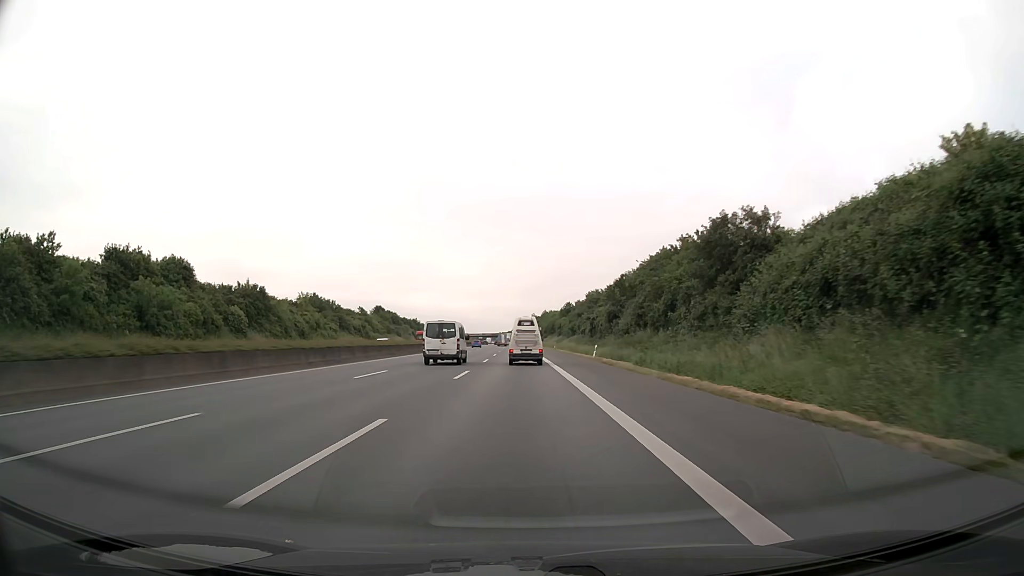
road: motorway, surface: asphalt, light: Day
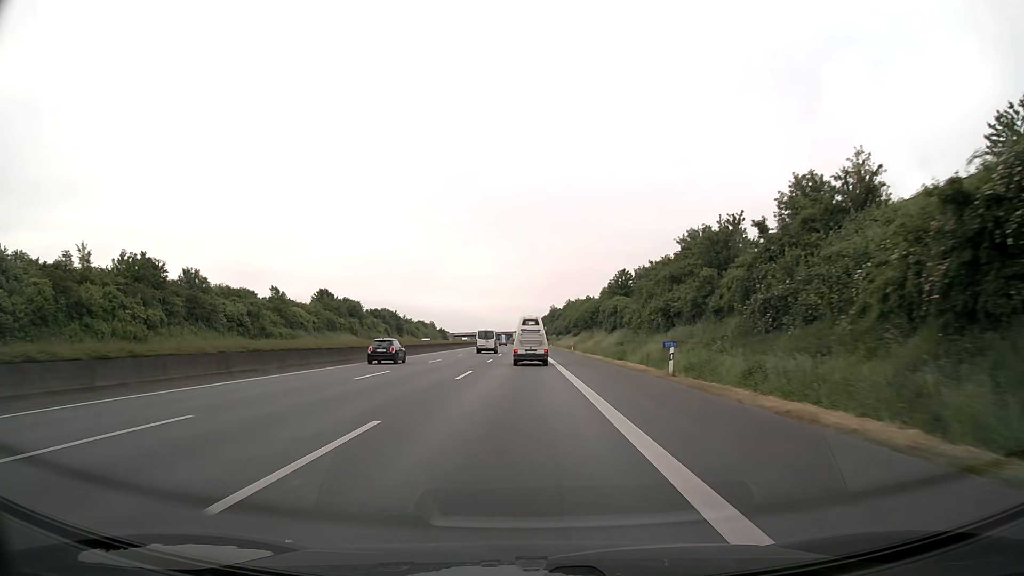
(-0.7, +72.3) m; -1°
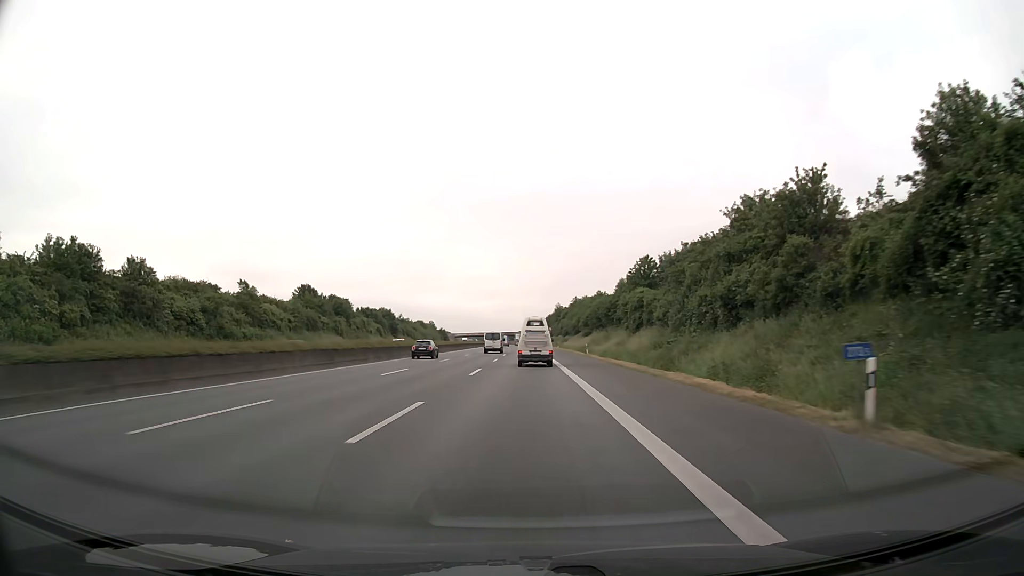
(0.0, +14.3) m; 0°
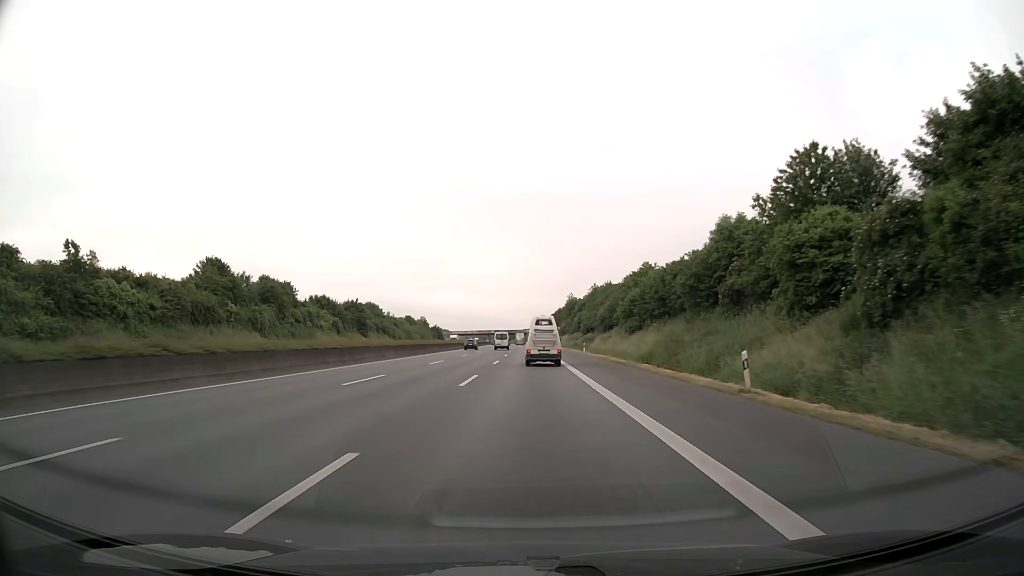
(-0.2, +42.8) m; 0°
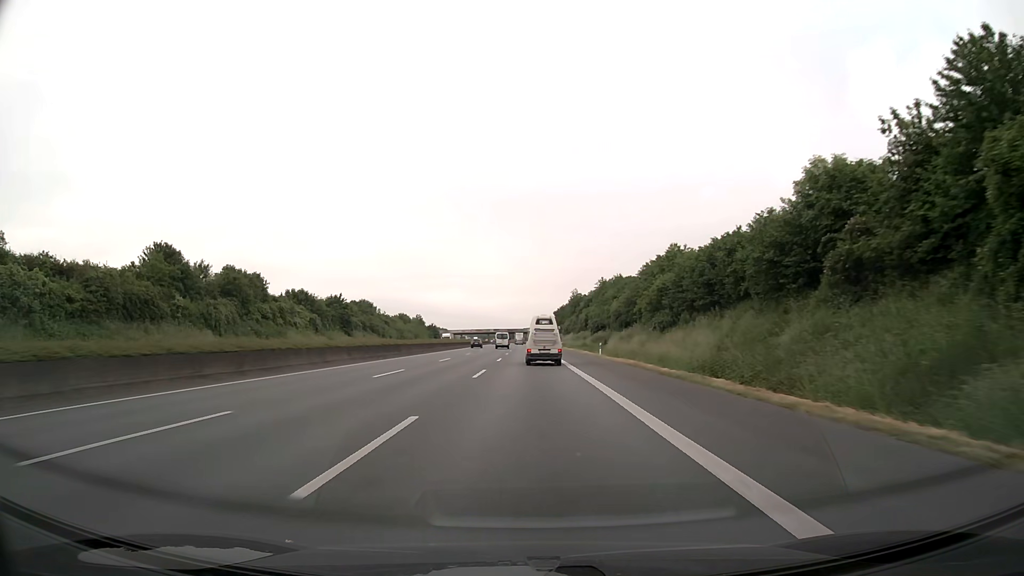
(0.0, +14.2) m; 0°
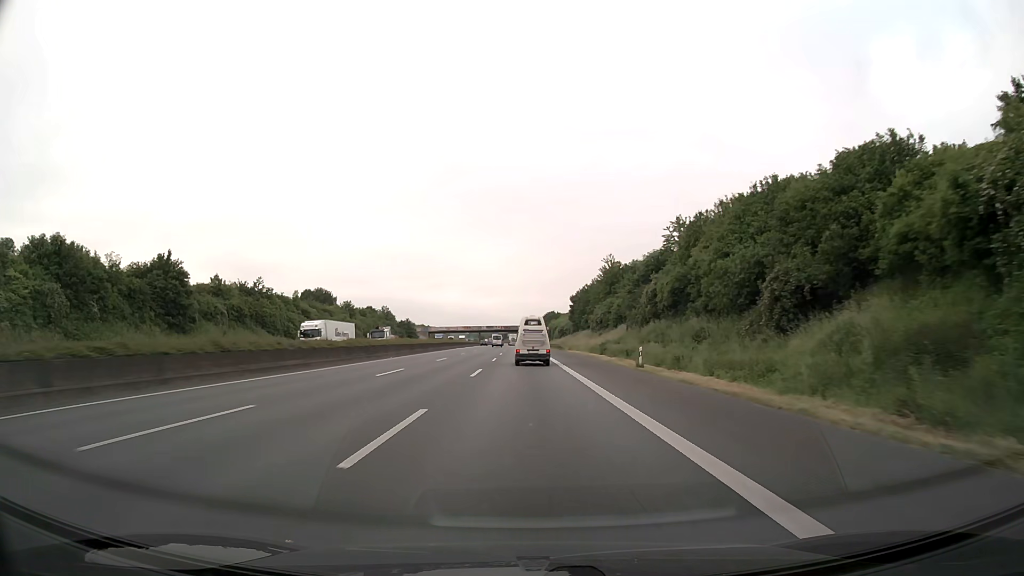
(0.0, +70.7) m; 0°
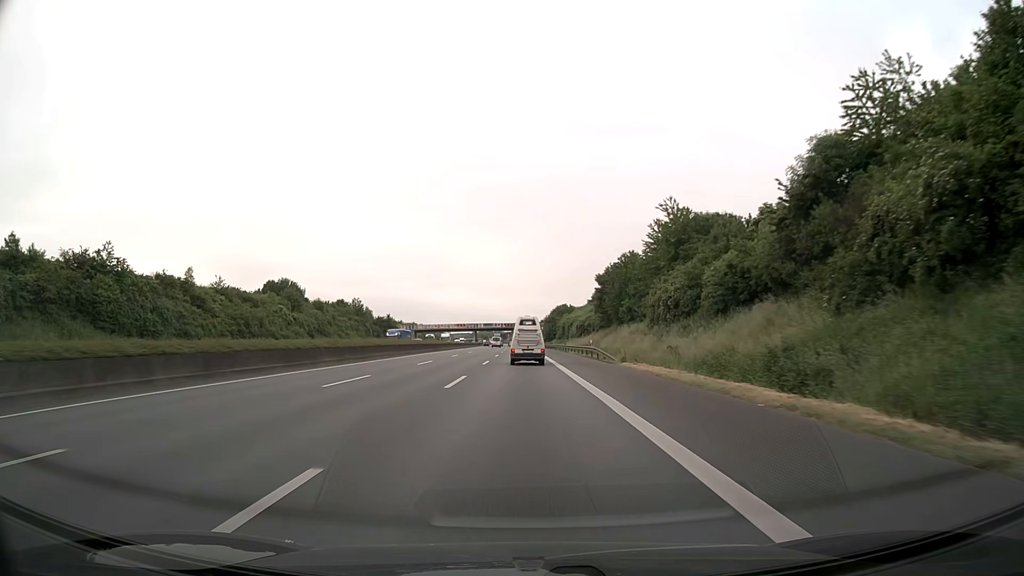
(0.0, +42.2) m; 0°
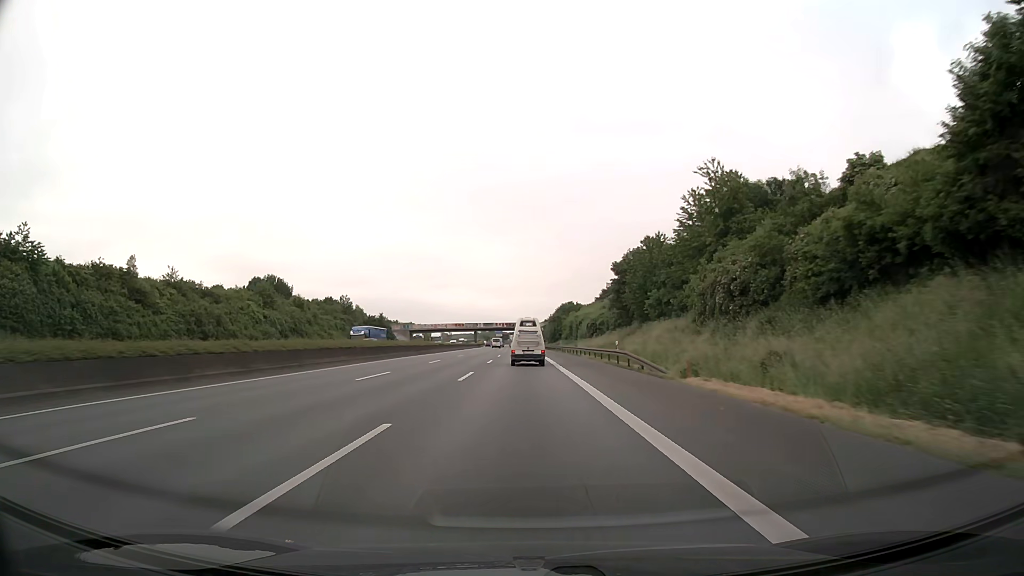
(0.0, +14.1) m; 0°
(0, +10) (0, +20) (0, +30) (0, +40) (0, +50) (0, +60) (-1, +70) (-1, +80) (-1, +90) (-1, +100) m
